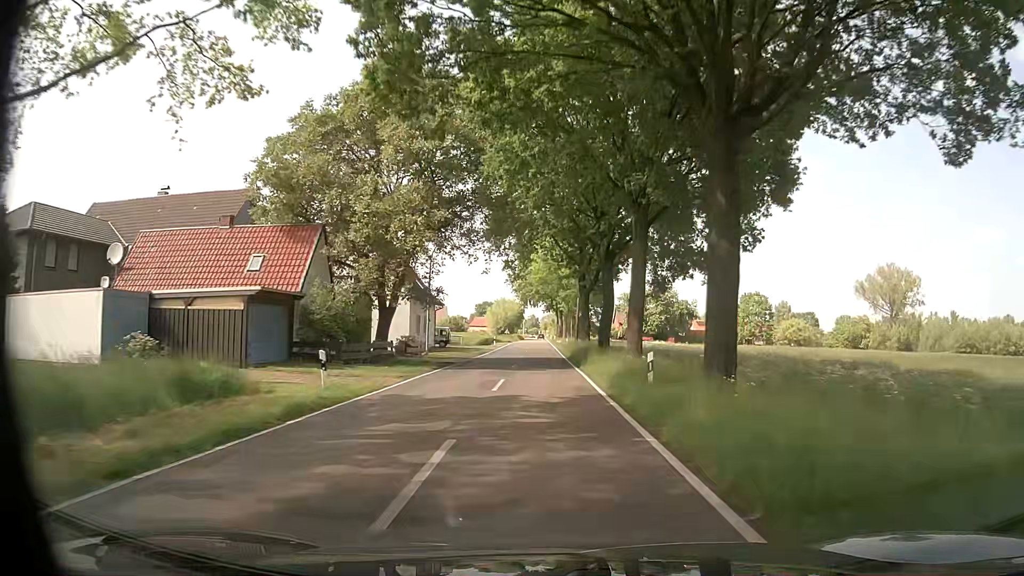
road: tertiary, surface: asphalt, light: Day
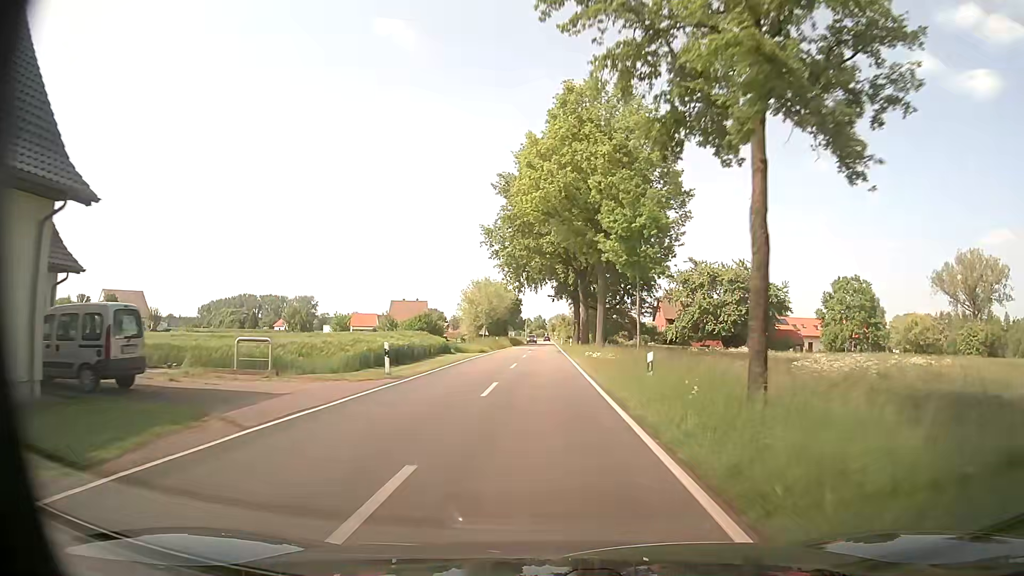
(-0.2, +49.8) m; -1°
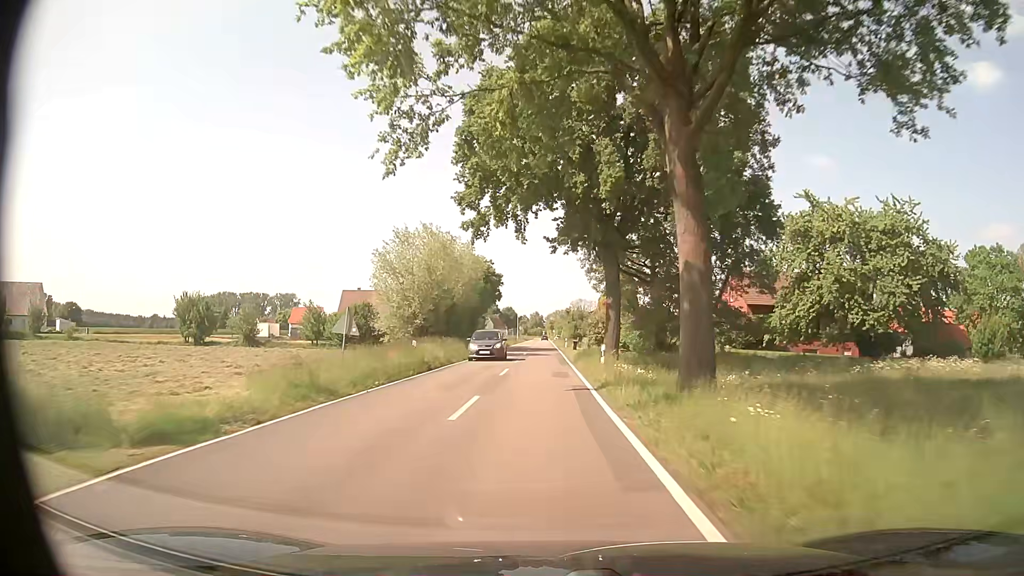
(+0.3, +40.4) m; +1°
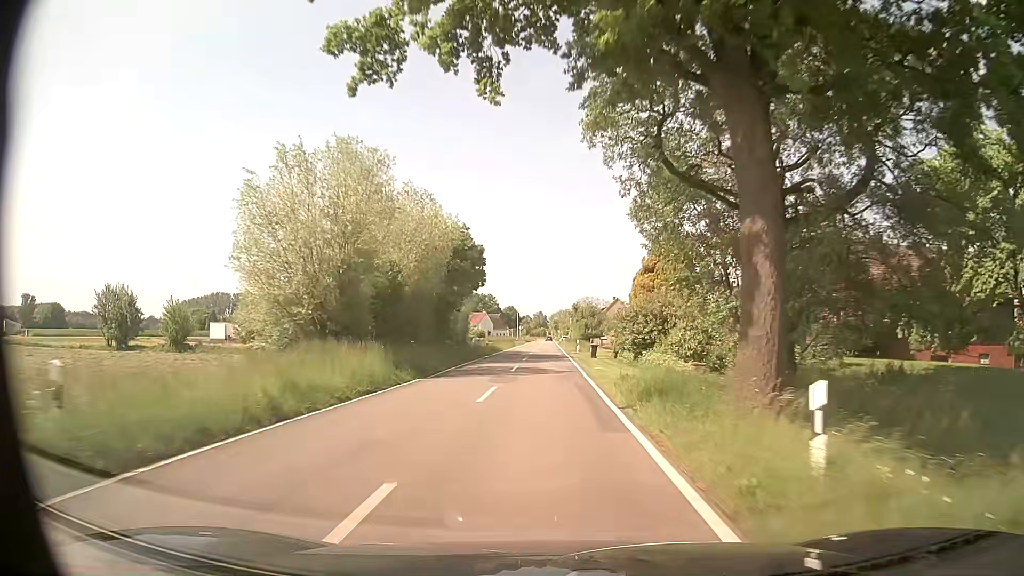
(-0.2, +20.3) m; -1°
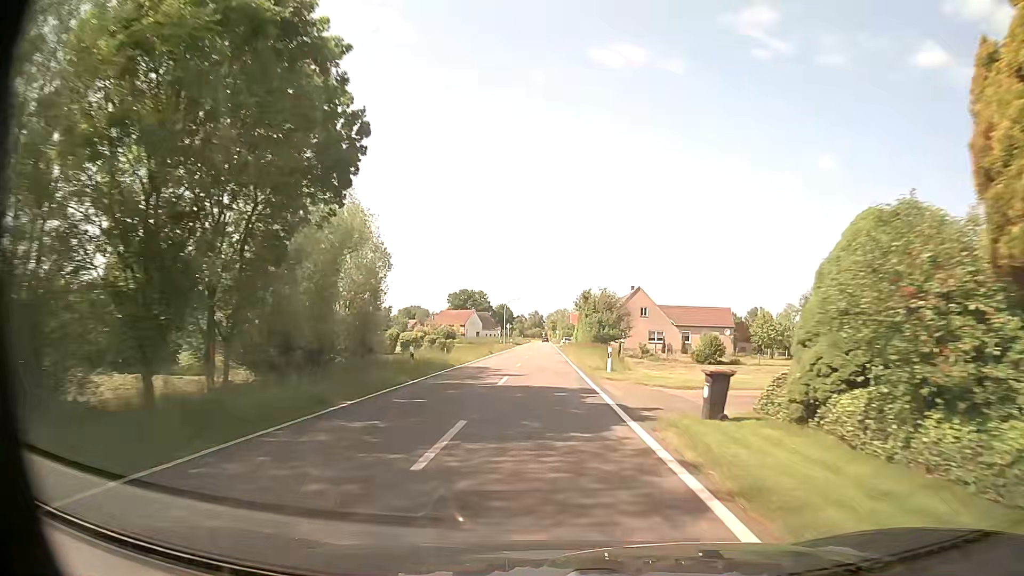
(0.0, +30.6) m; 0°
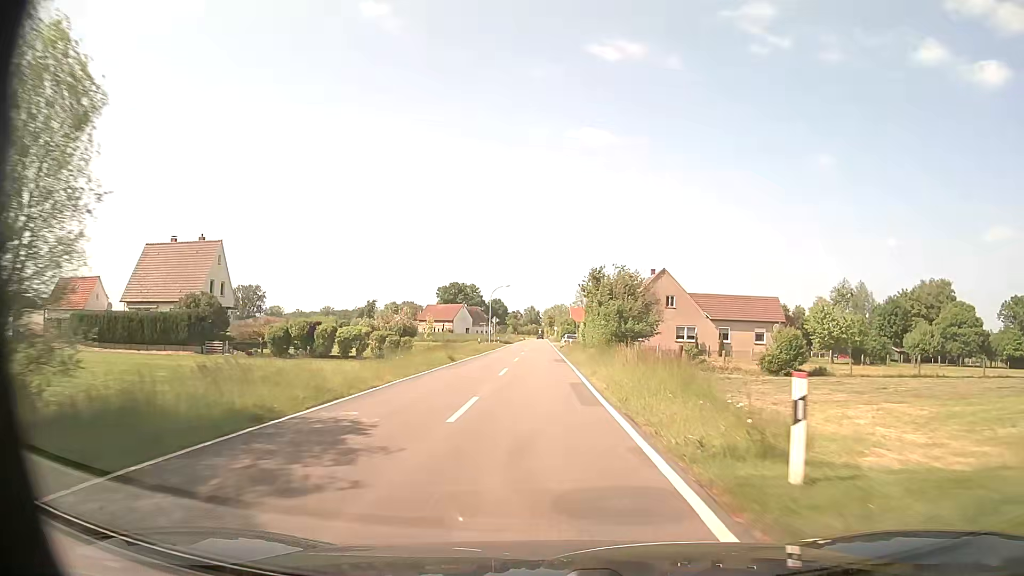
(0.0, +20.6) m; 0°
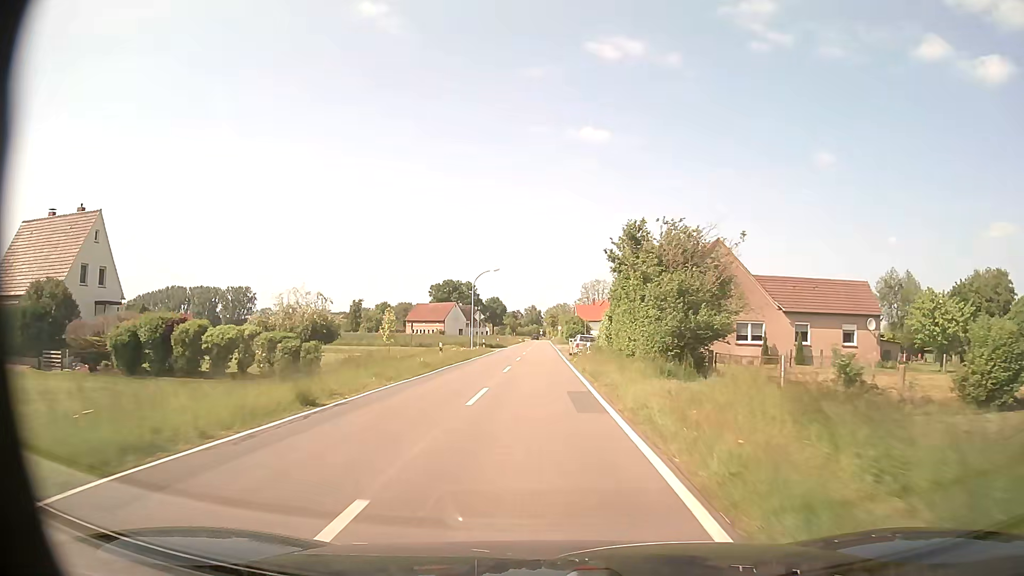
(-0.1, +20.8) m; 0°
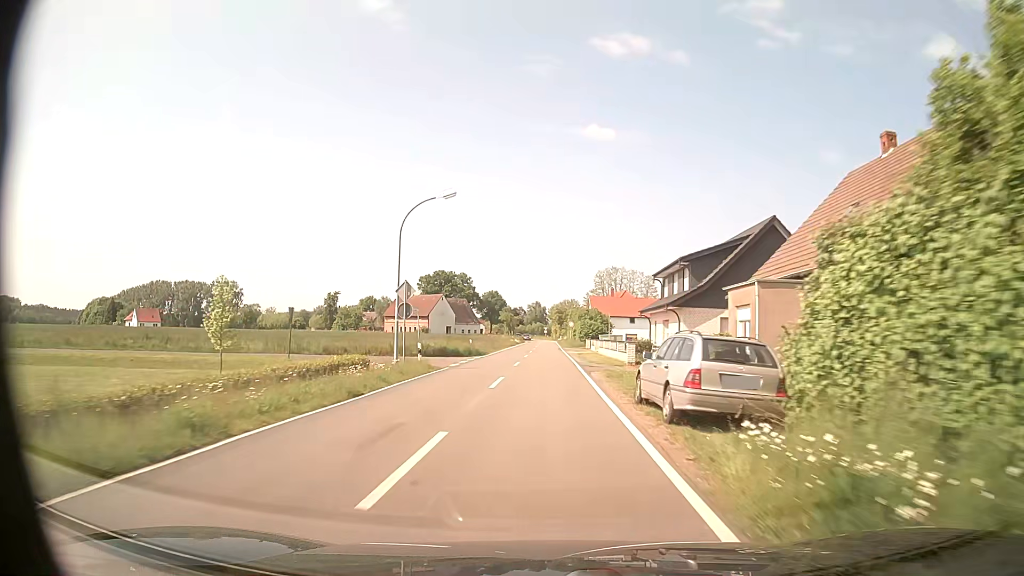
(-0.2, +31.5) m; 0°
(0, +10) (0, +20) (0, +30) (0, +40) (0, +50) (0, +60) (0, +70) (0, +80) (0, +90) (0, +100) m
